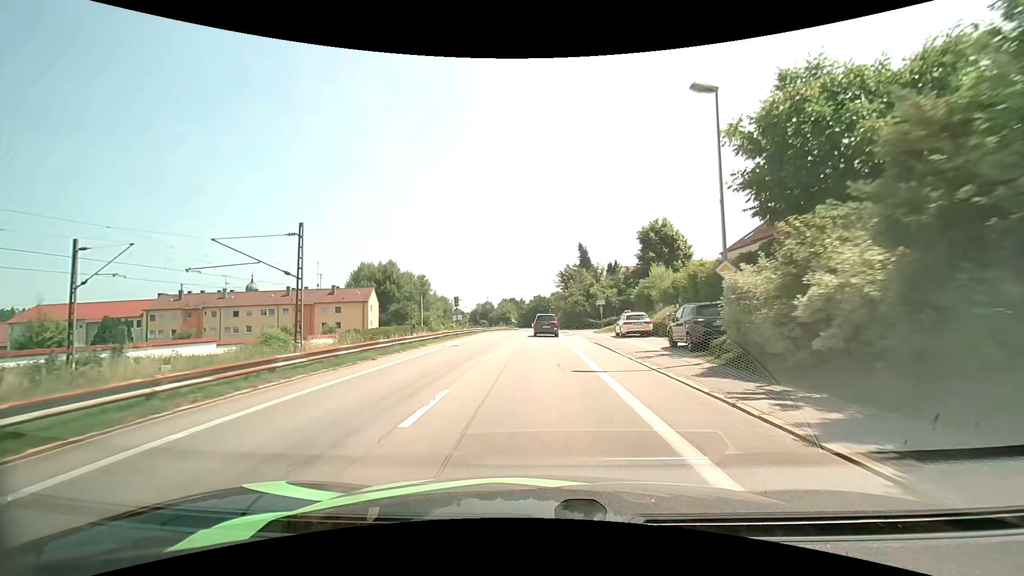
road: unclassified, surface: asphalt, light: Day
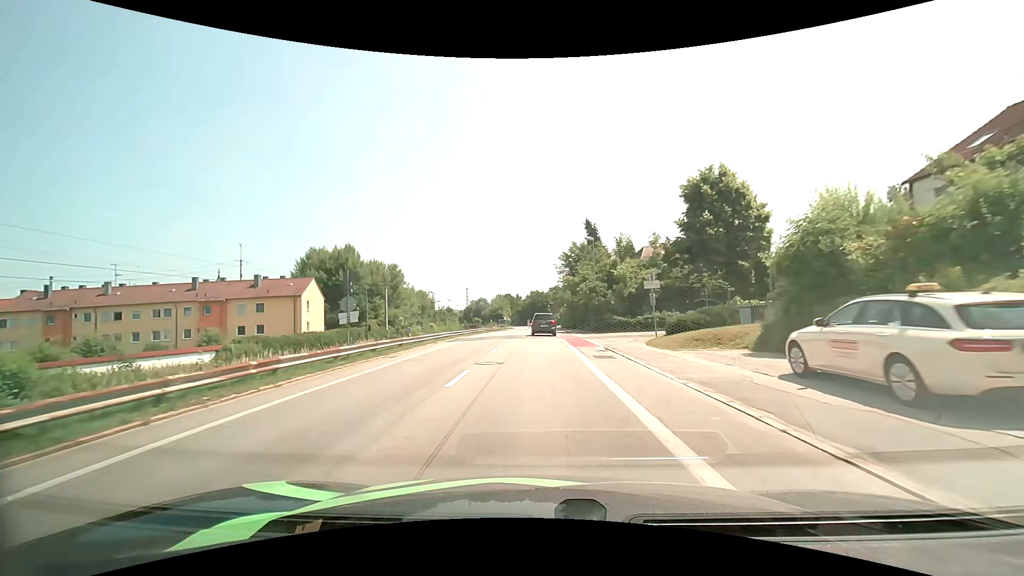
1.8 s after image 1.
(+0.1, +23.7) m; 0°
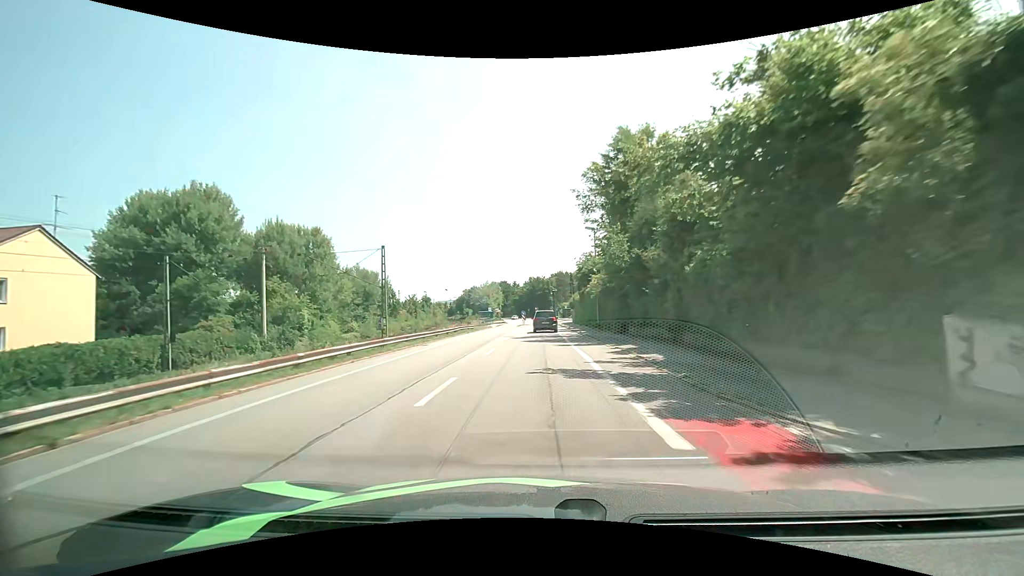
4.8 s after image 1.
(0.0, +38.5) m; 0°
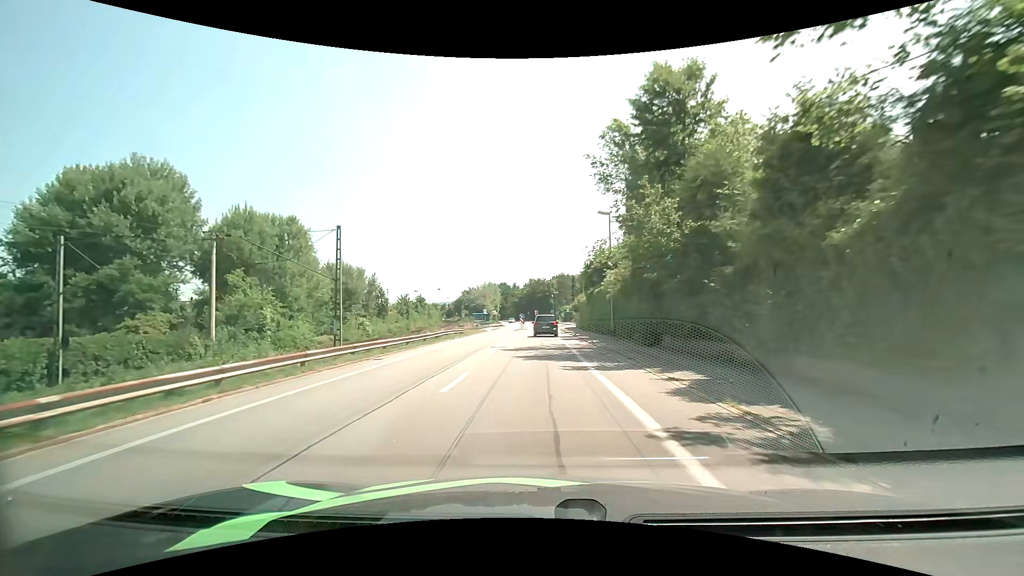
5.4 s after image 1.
(0.0, +7.6) m; 0°
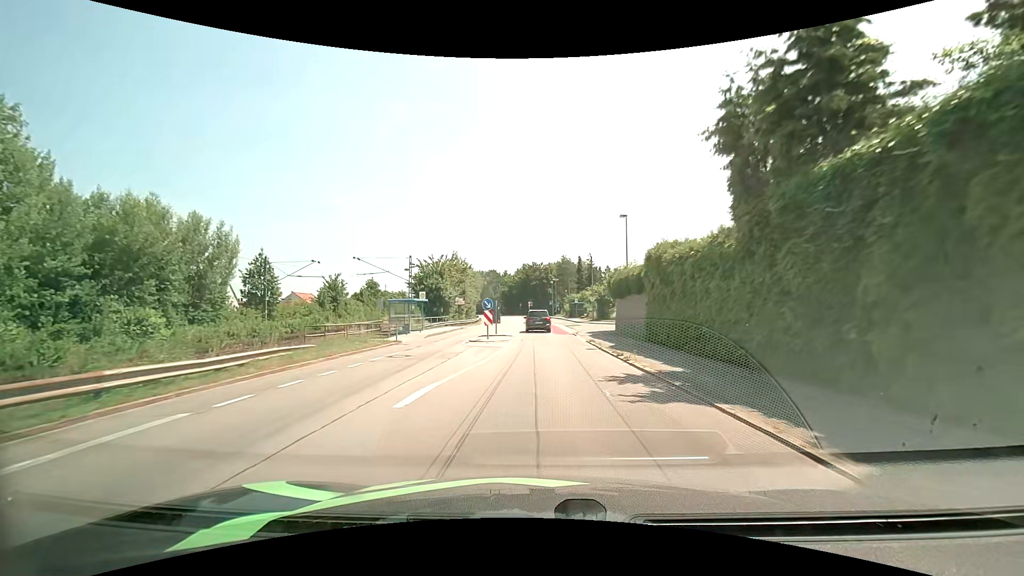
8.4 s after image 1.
(0.0, +38.7) m; +1°
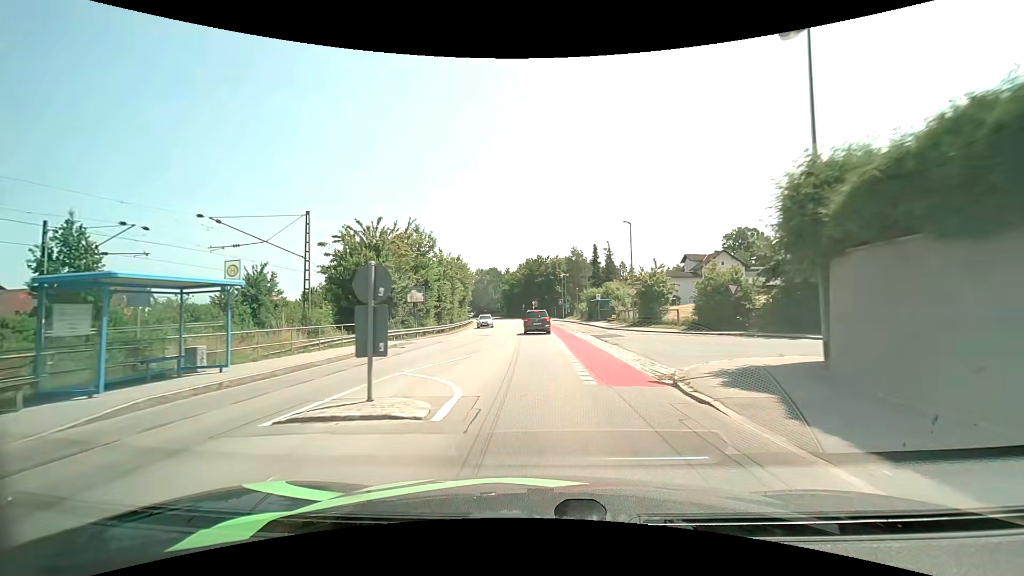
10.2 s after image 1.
(-0.1, +23.3) m; 0°
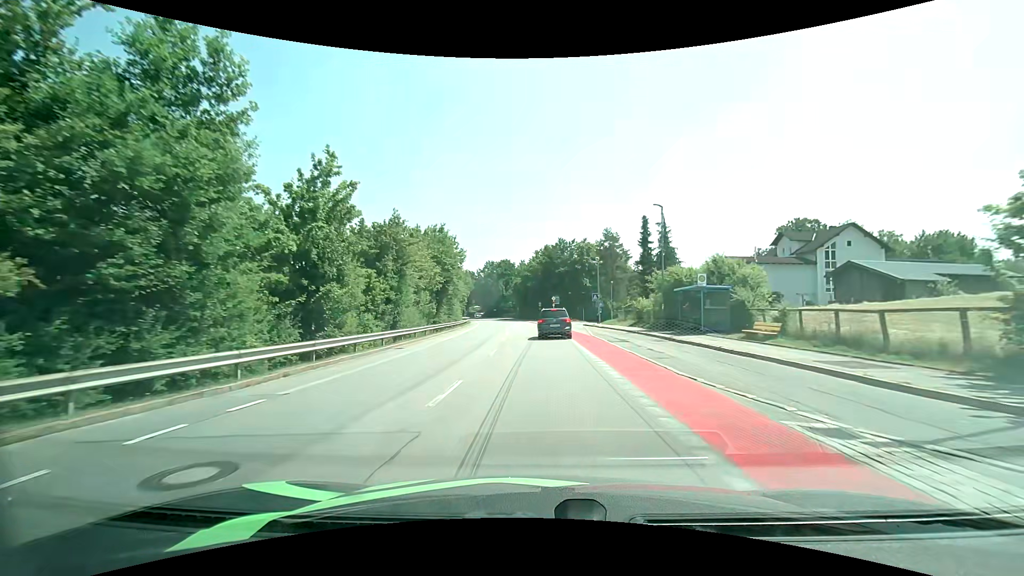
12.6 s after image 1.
(-0.8, +30.6) m; -3°
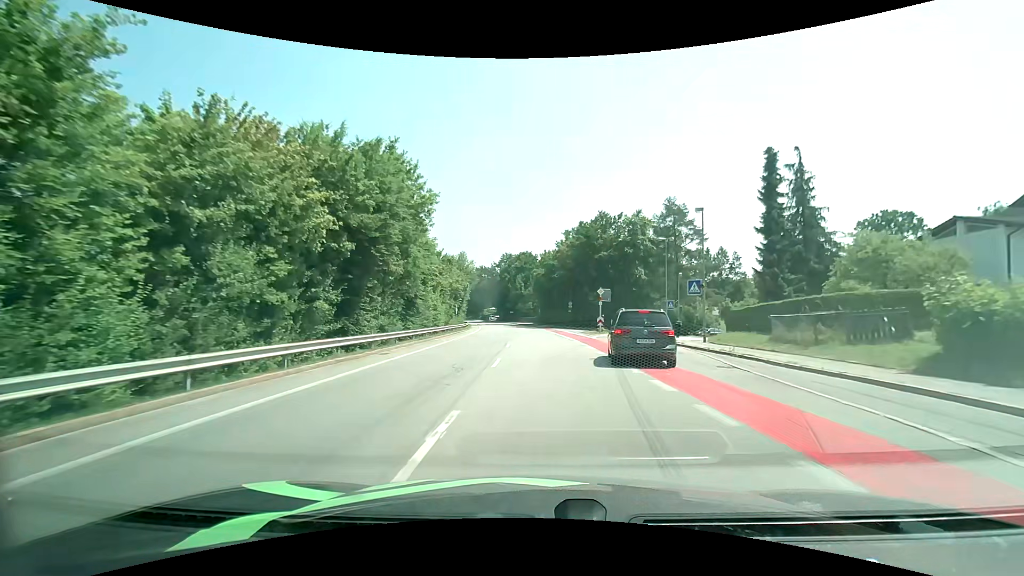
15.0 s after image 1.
(-0.7, +30.1) m; -3°
(0, +10) (0, +20) (0, +30) (-1, +40) (-1, +50) (-2, +60) (-3, +70) (-4, +80) (-5, +90) (-6, +100) m
